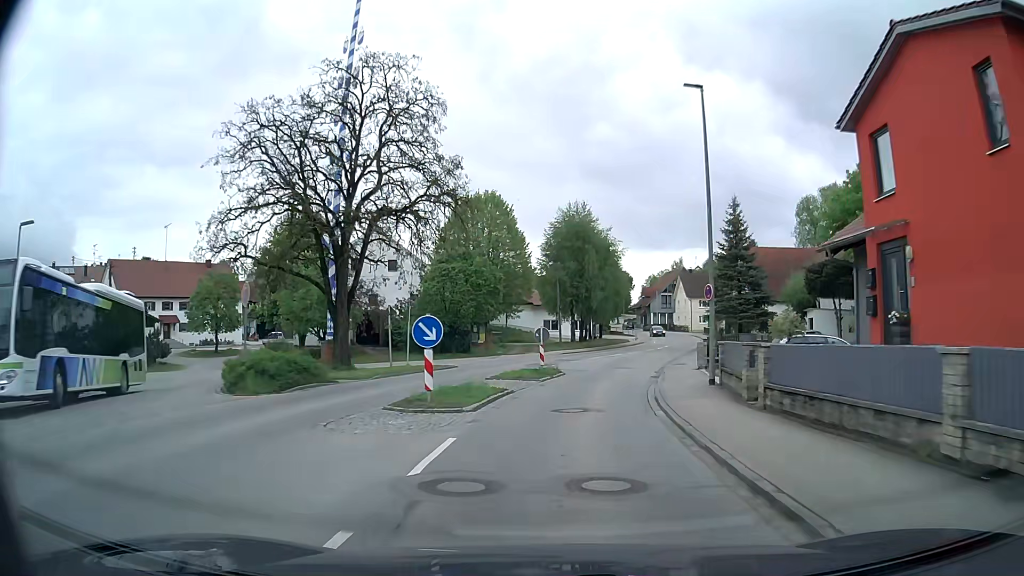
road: secondary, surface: asphalt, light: Day
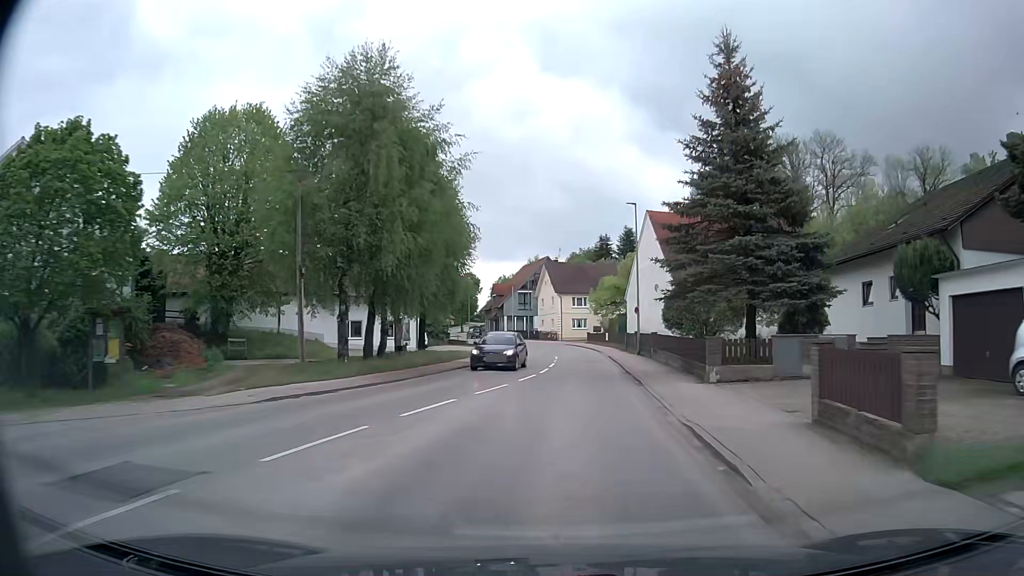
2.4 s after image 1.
(+3.3, +31.3) m; +13°
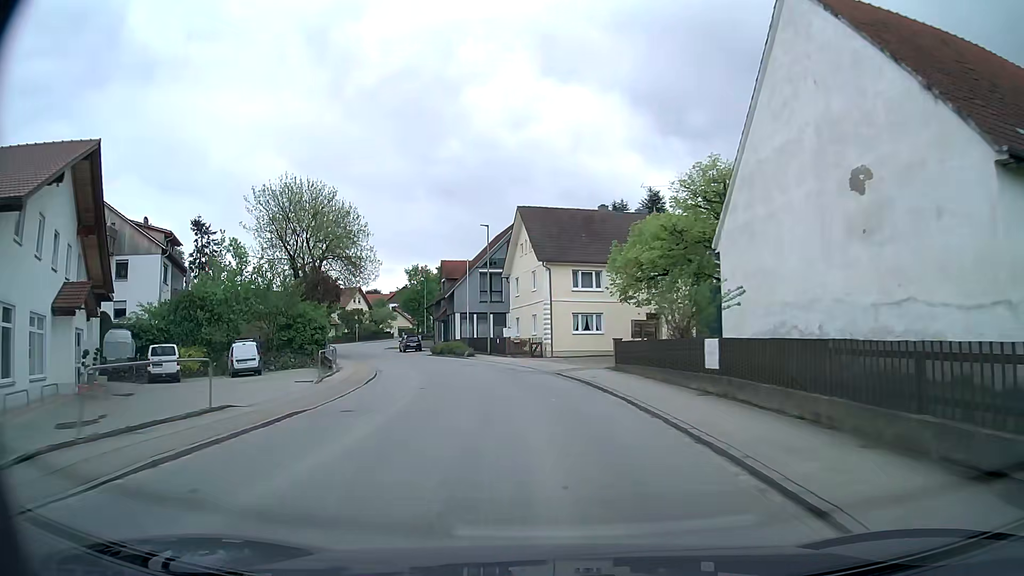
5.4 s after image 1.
(+2.2, +42.5) m; +1°
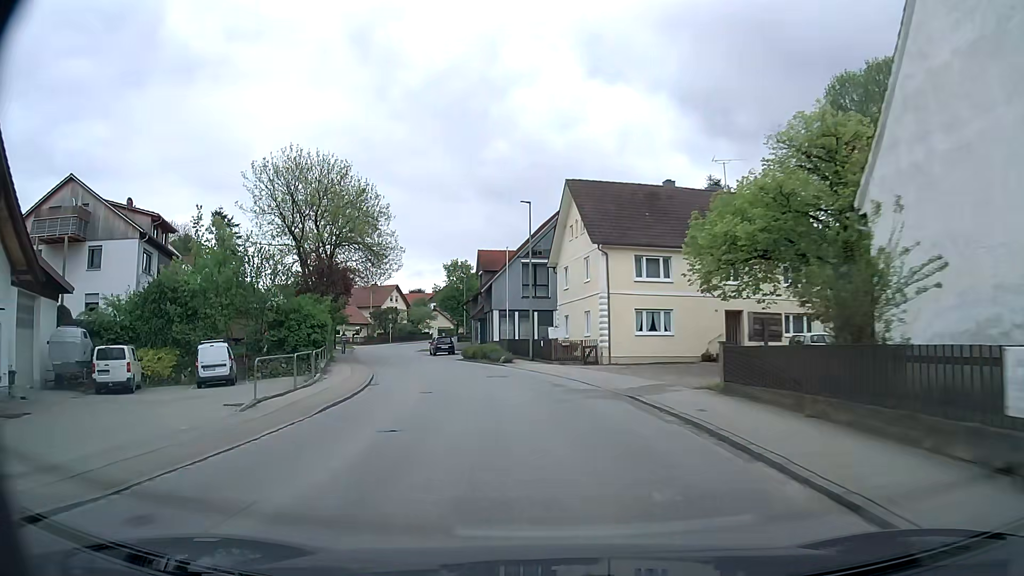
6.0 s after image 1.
(-0.2, +8.5) m; -4°
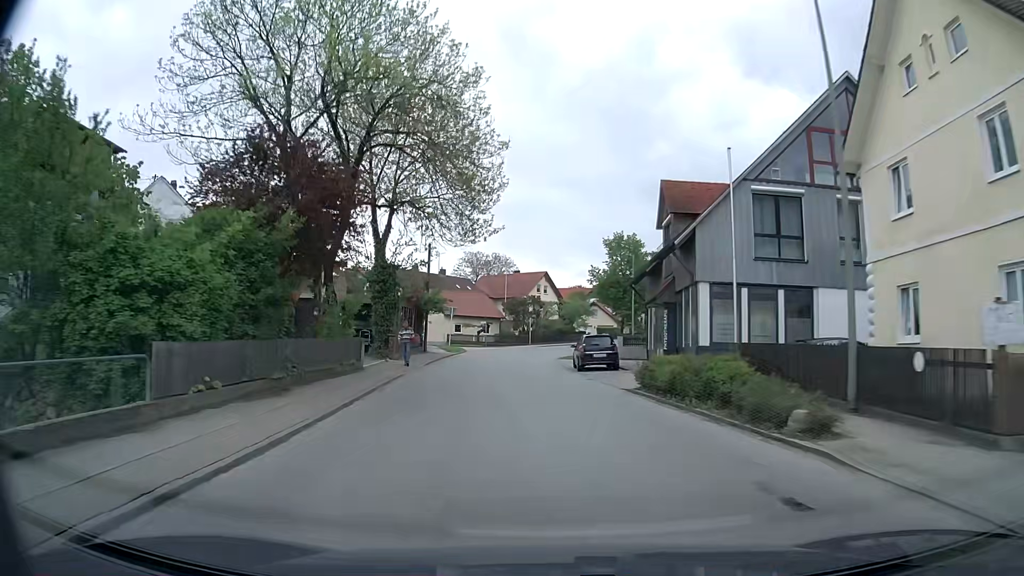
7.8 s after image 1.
(-3.1, +24.8) m; -14°
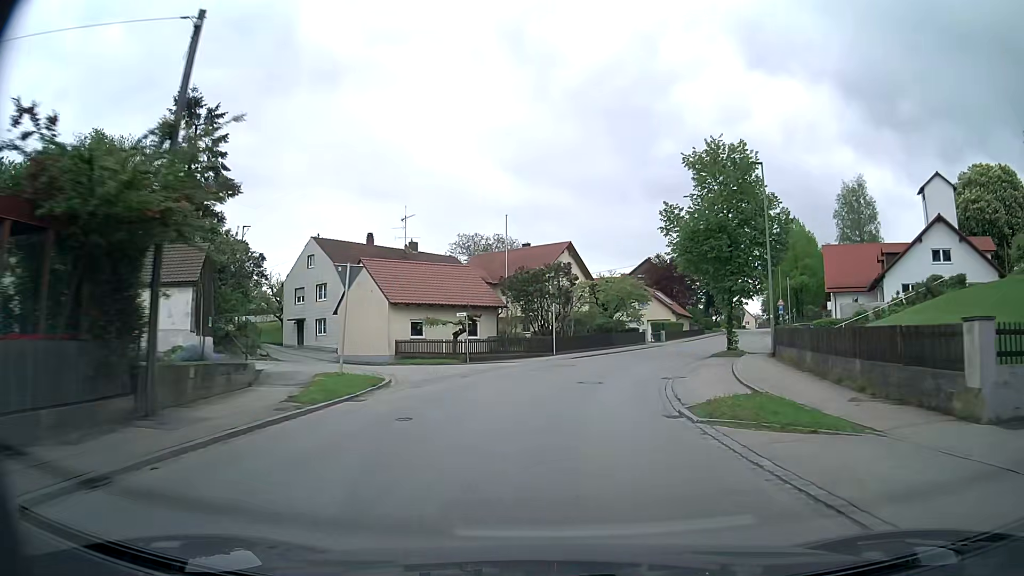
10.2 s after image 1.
(-1.8, +32.6) m; -2°
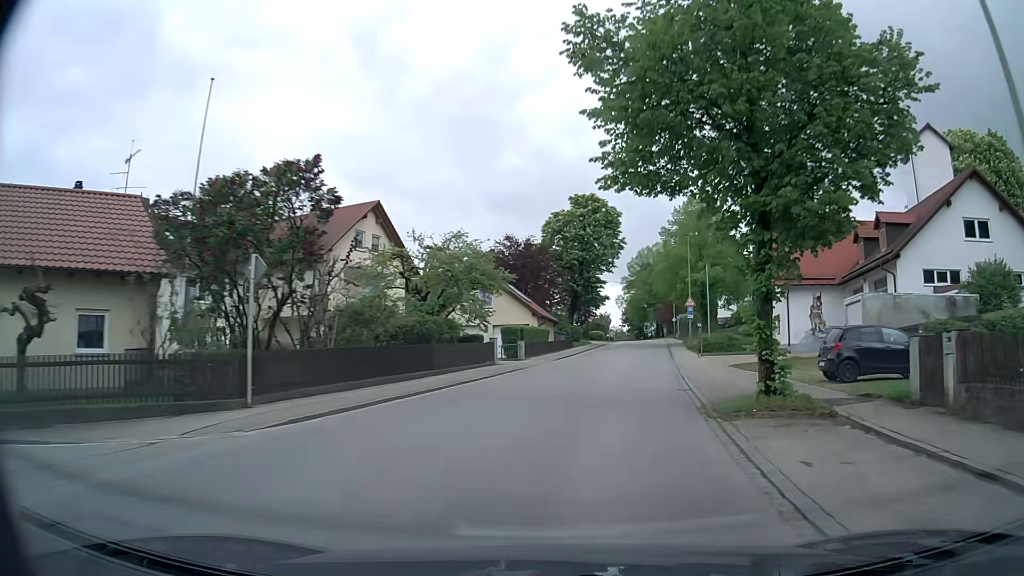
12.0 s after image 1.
(+2.2, +23.8) m; +13°
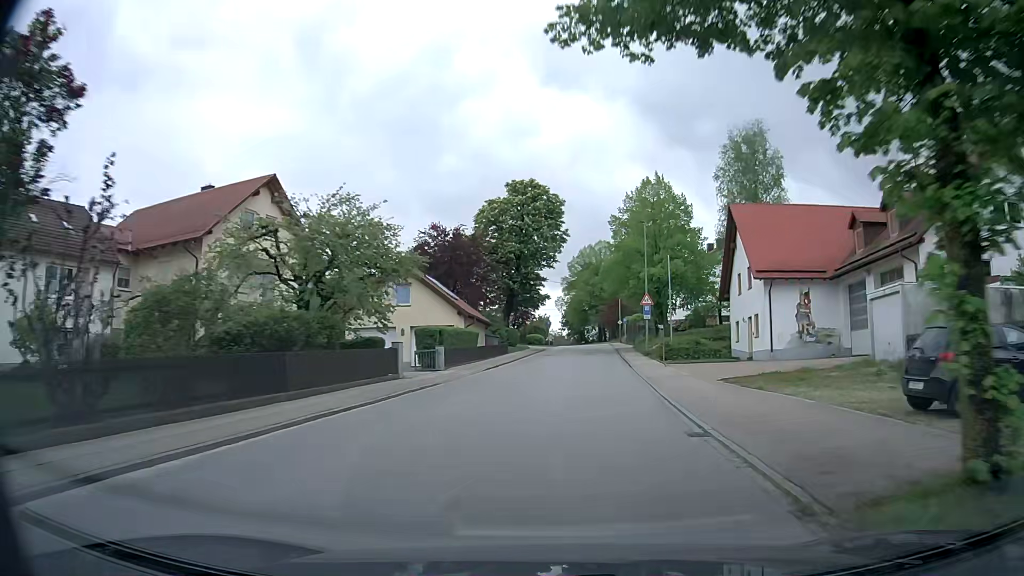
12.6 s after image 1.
(+0.3, +8.0) m; +5°
(0, +10) (+1, +20) (+2, +30) (+3, +40) (+4, +50) (+5, +60) (+6, +70) (+7, +80) (+7, +90) (+7, +100) m
